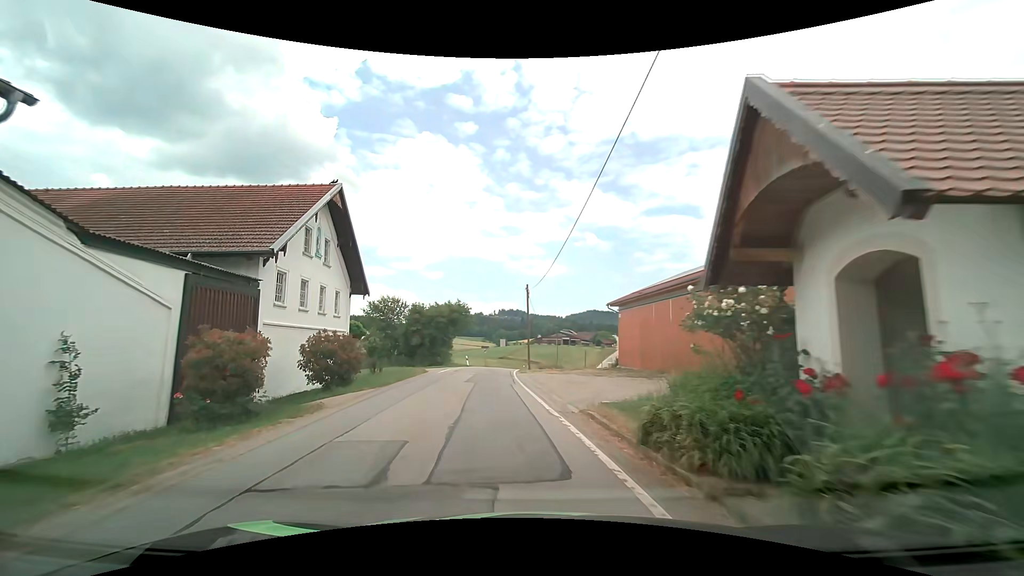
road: tertiary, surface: asphalt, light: Day
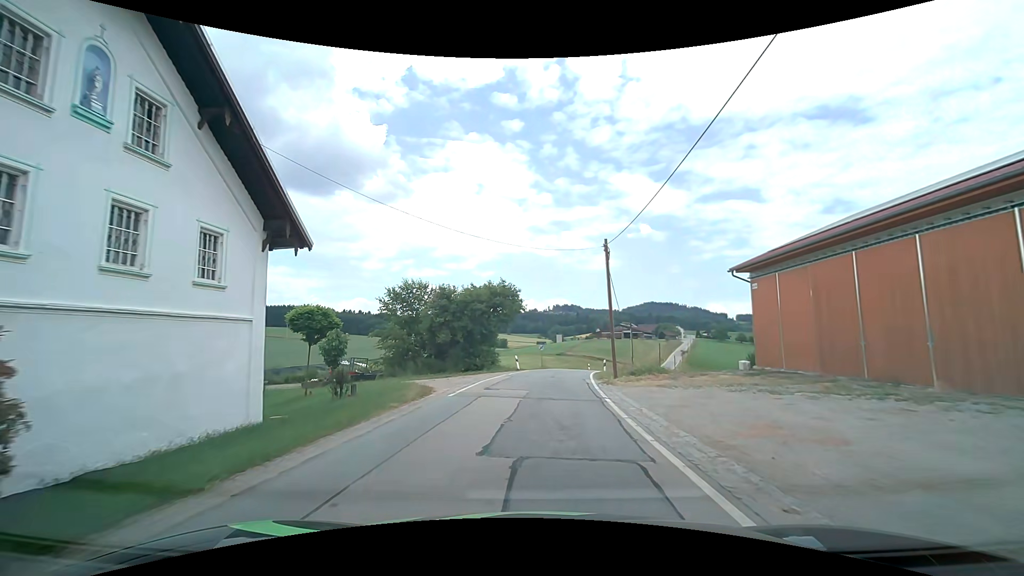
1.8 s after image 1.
(-1.1, +14.5) m; -6°
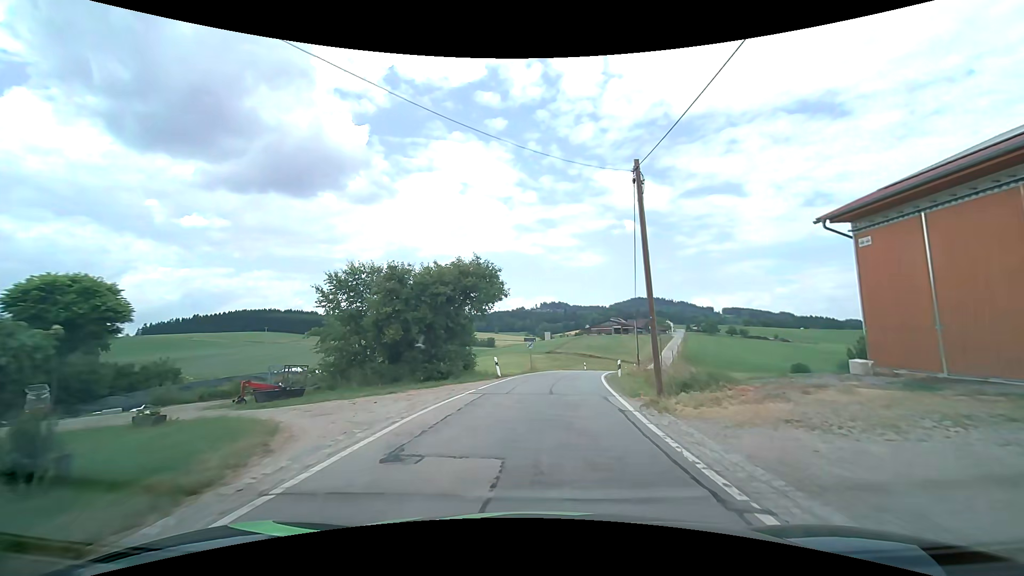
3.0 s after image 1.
(+0.1, +10.0) m; +1°
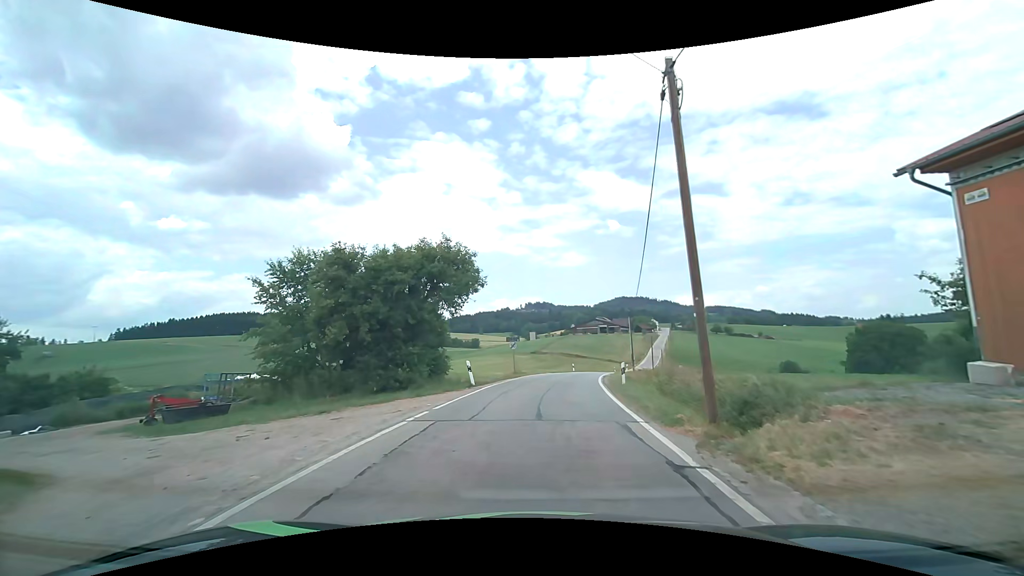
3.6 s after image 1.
(+0.1, +5.2) m; +2°
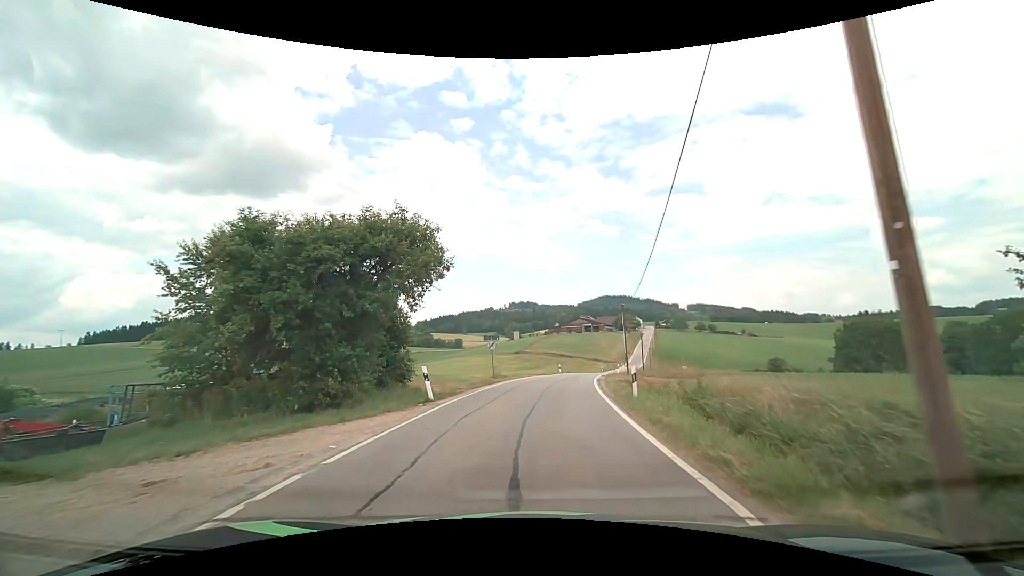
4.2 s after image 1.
(+0.1, +5.3) m; +1°
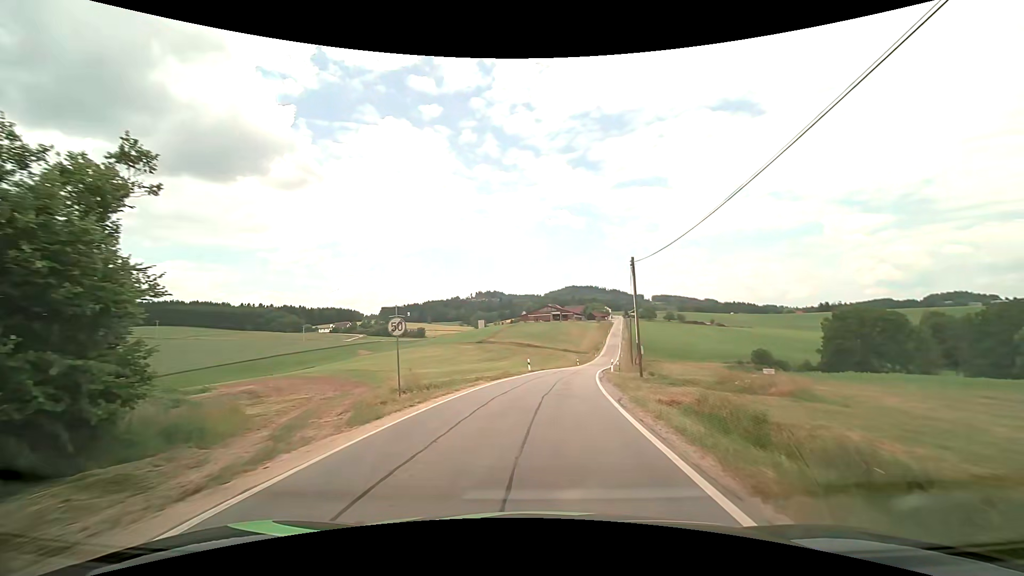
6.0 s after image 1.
(+0.6, +16.8) m; +4°
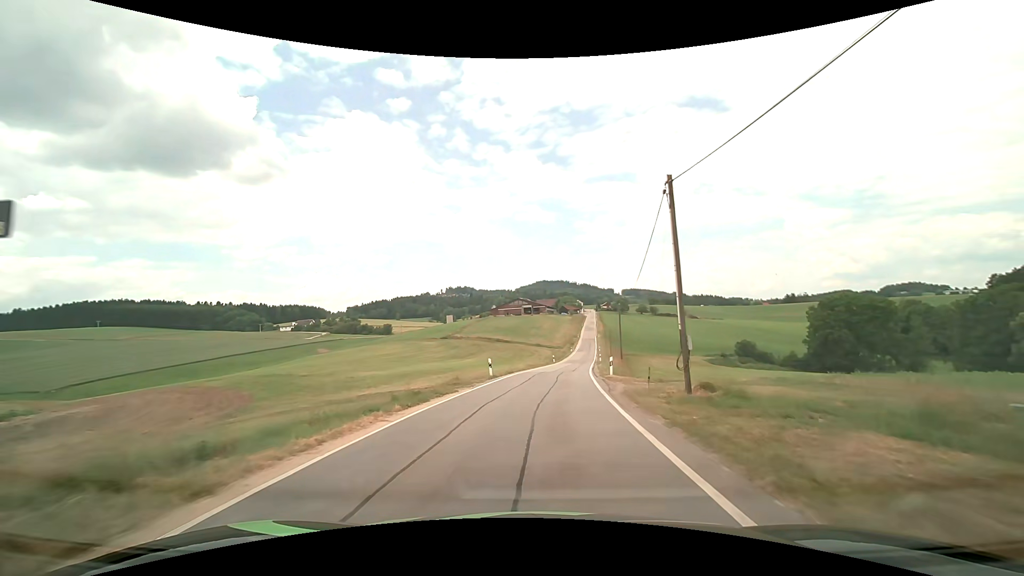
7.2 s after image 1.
(+0.4, +12.1) m; +3°
